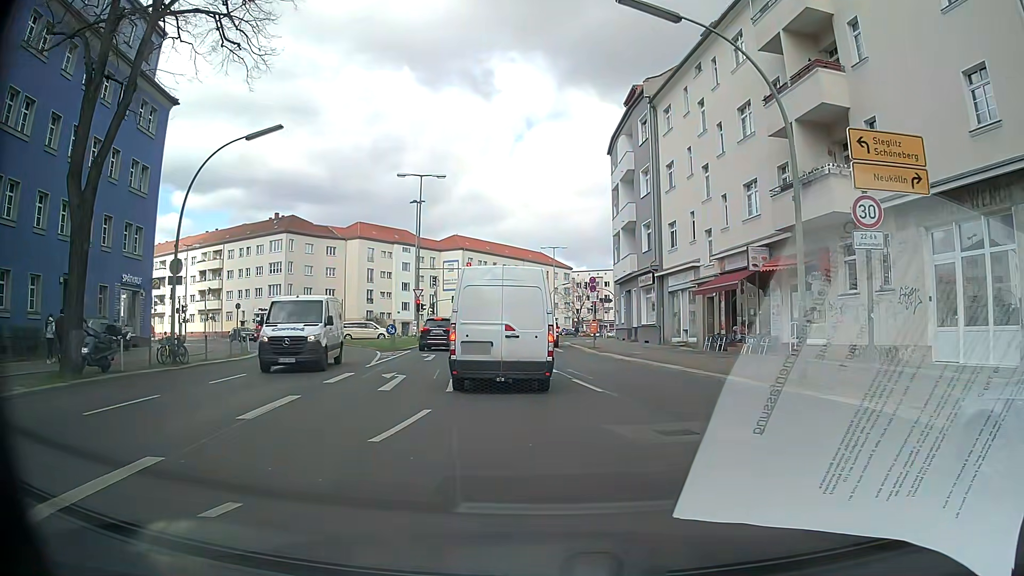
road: secondary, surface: asphalt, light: Day
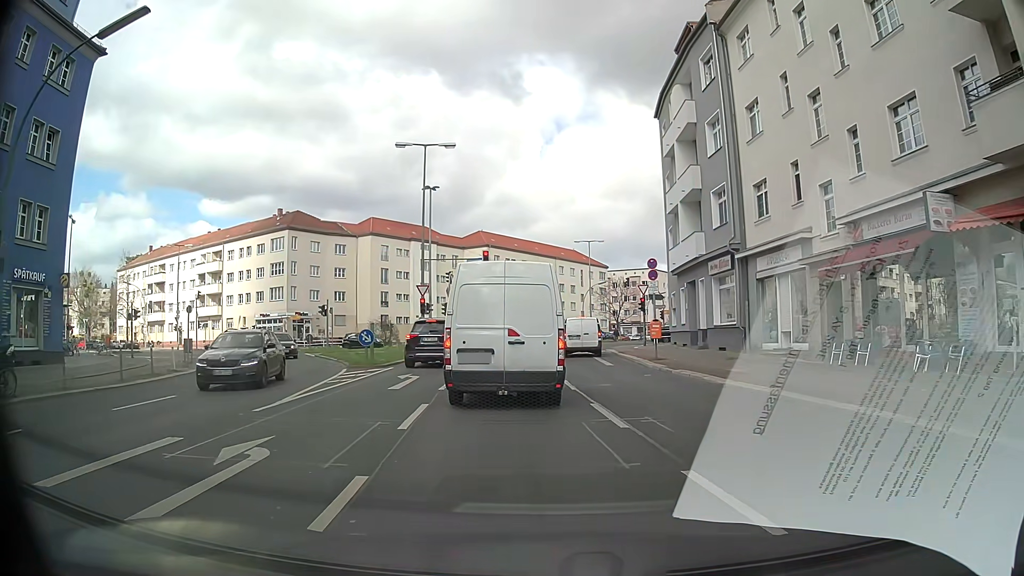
(-0.2, +10.5) m; -3°
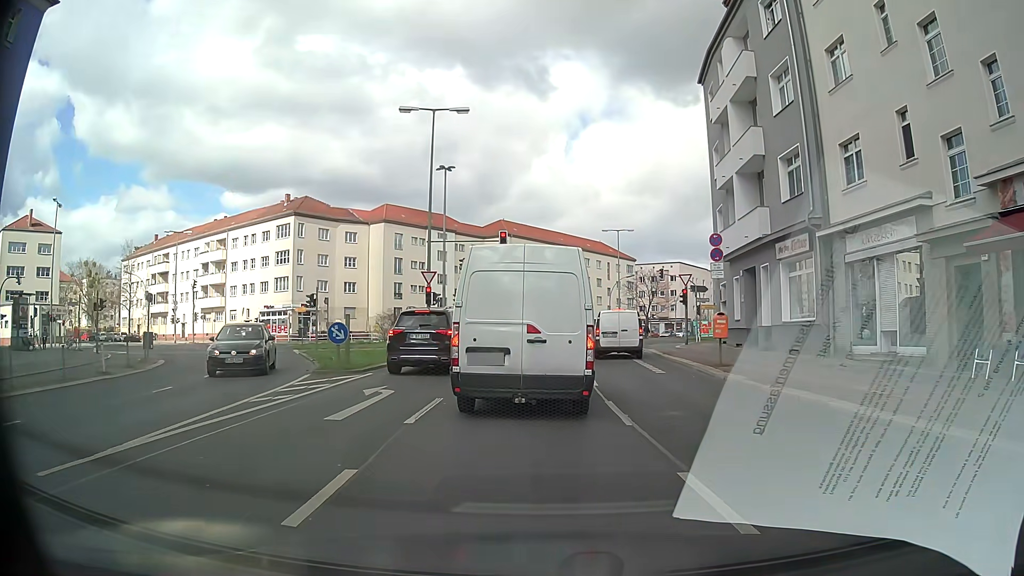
(-0.2, +6.0) m; -3°
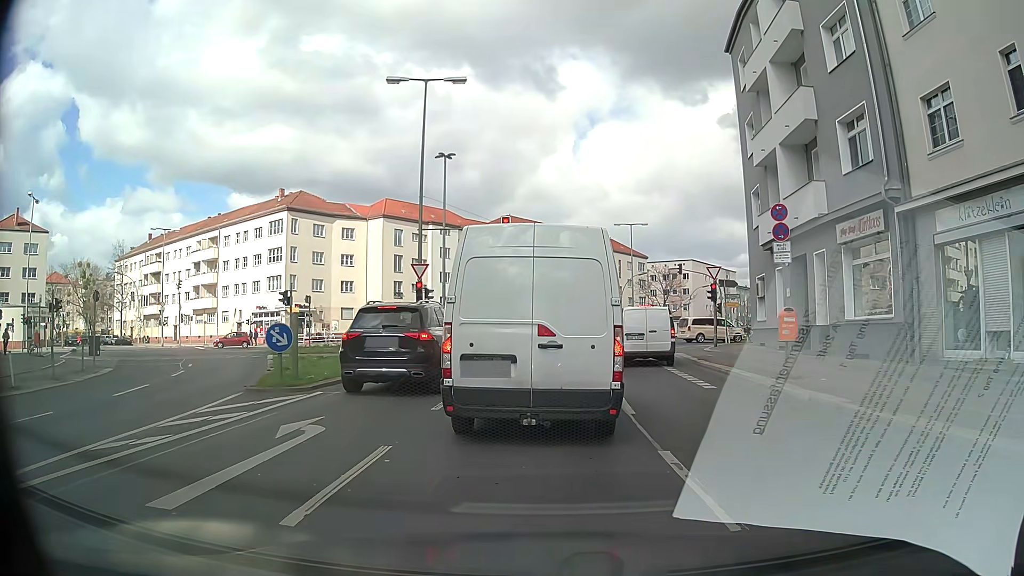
(0.0, +4.7) m; 0°
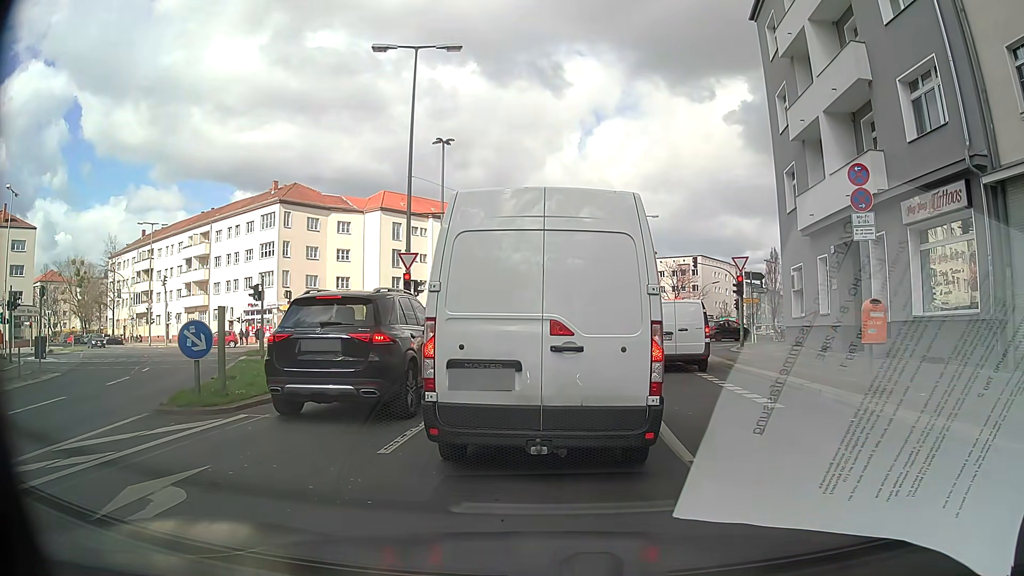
(0.0, +3.5) m; -1°
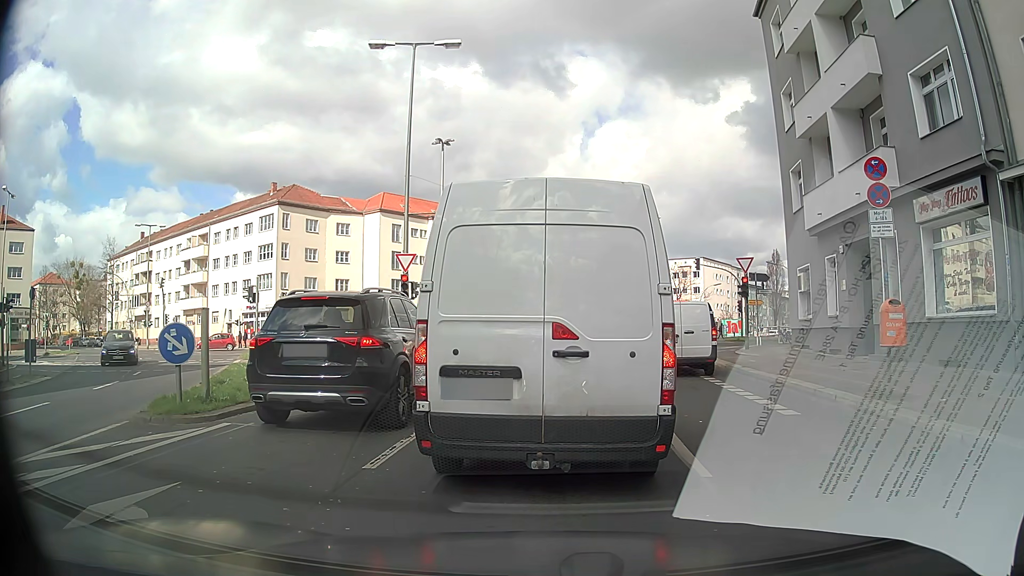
(0.0, +0.7) m; 0°
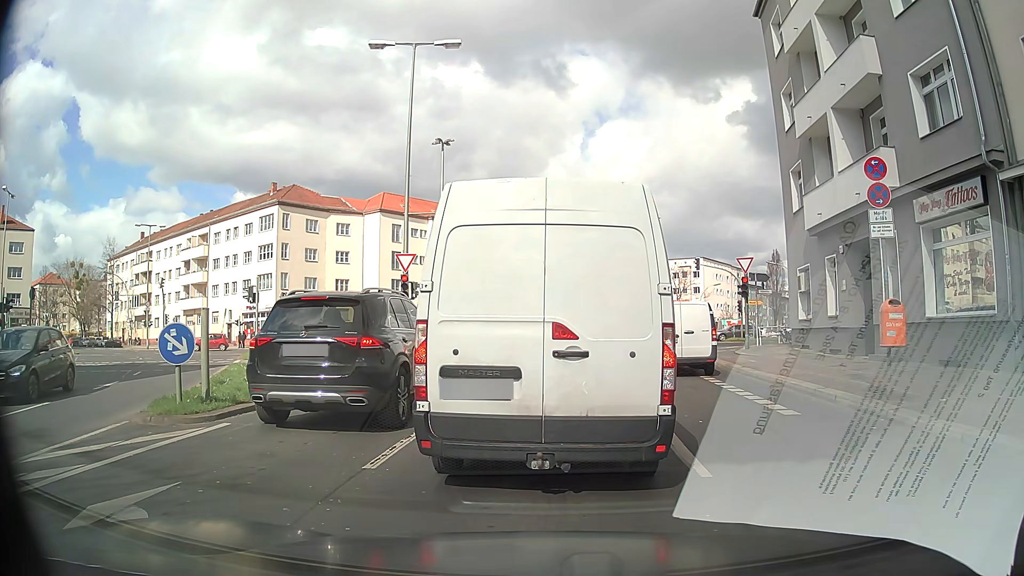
(0.0, 0.0) m; 0°
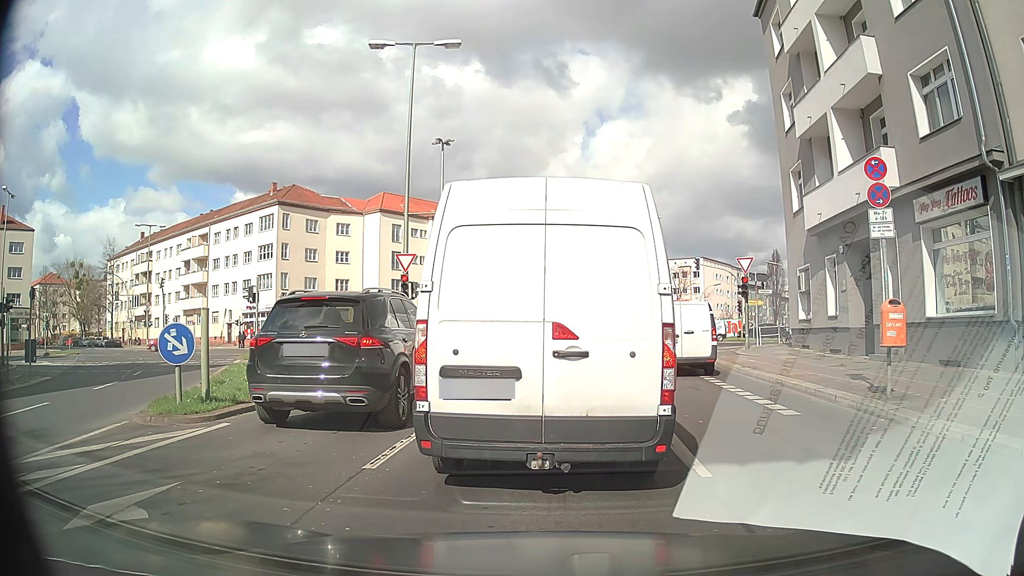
(0.0, 0.0) m; 0°
(0, +10) (+1, +20) (+2, +30) (+4, +40) (+6, +49) (+10, +59) (+15, +67) (+20, +76) (+25, +85) (+30, +93) m
